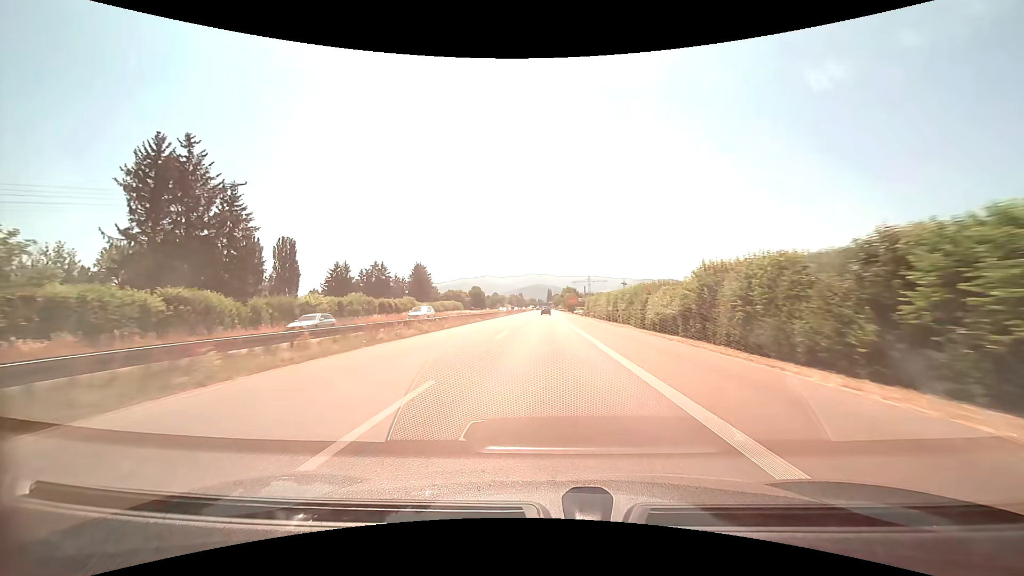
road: trunk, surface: asphalt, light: Day
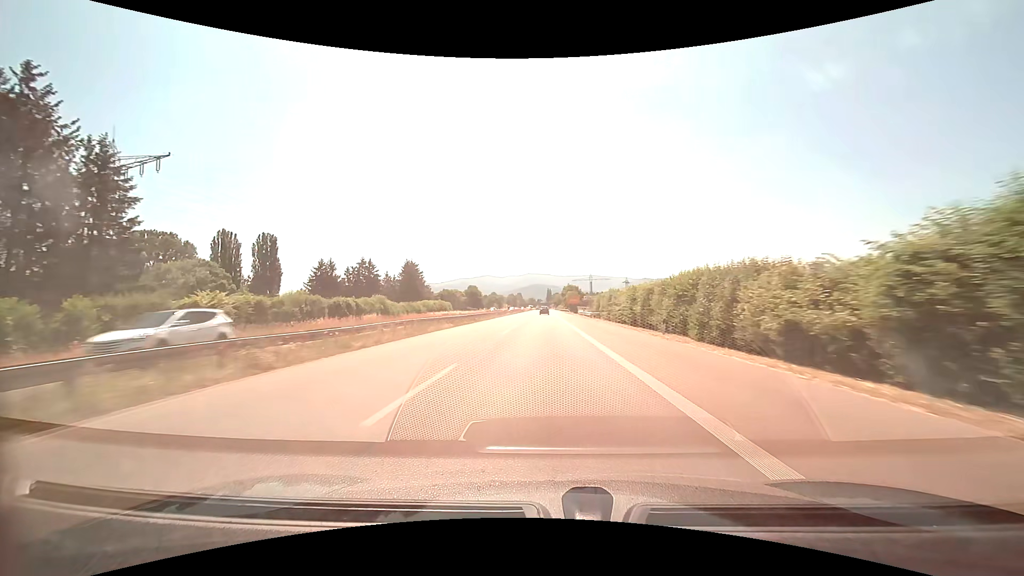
(0.0, +15.3) m; 0°
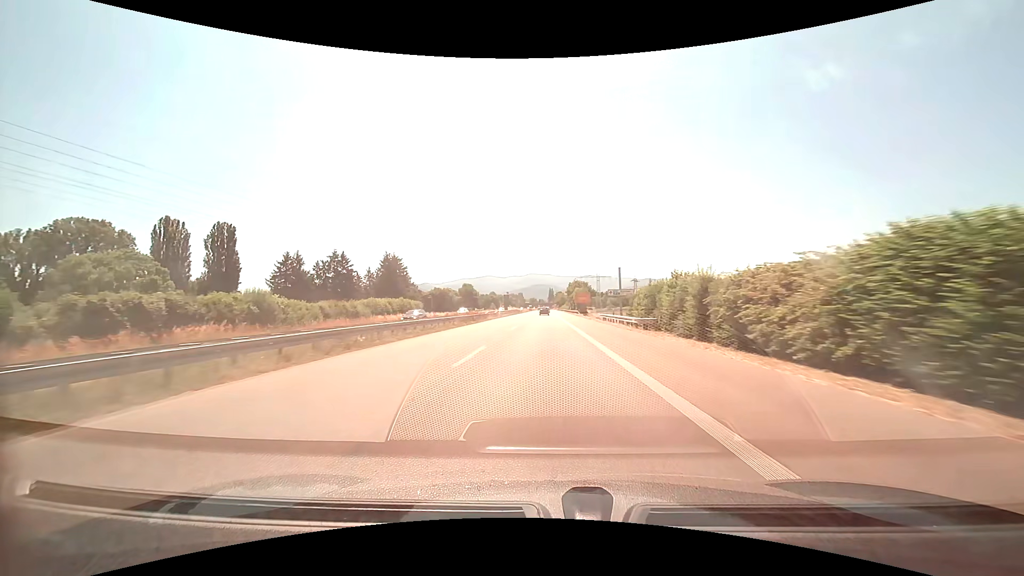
(-0.1, +30.6) m; 0°
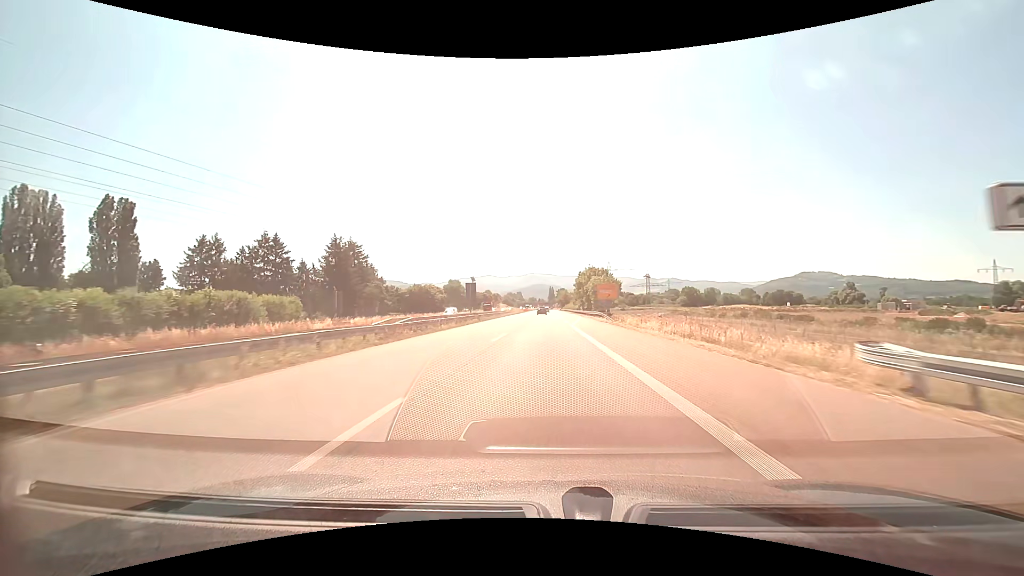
(0.0, +46.0) m; 0°
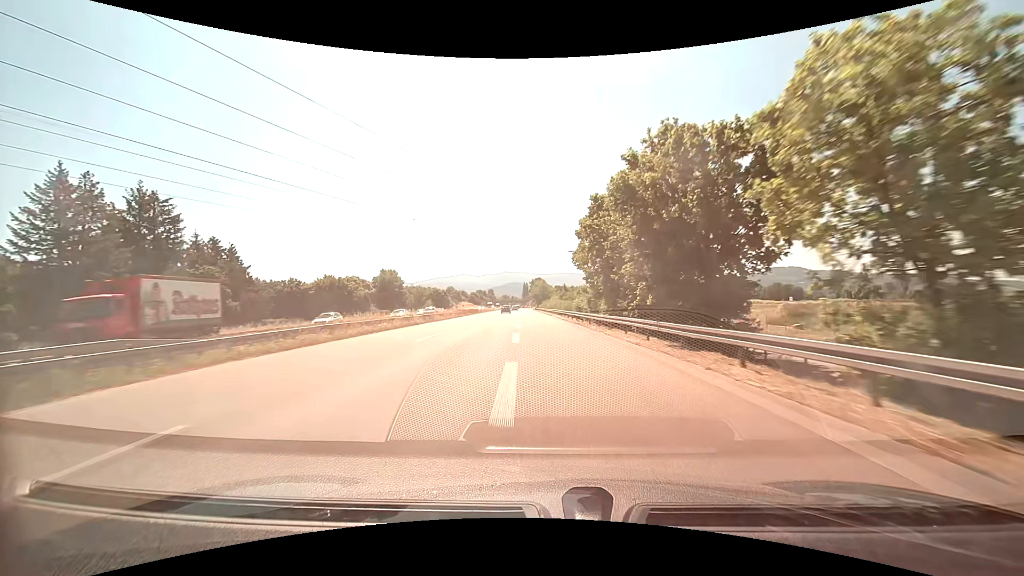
(+2.2, +73.1) m; +3°
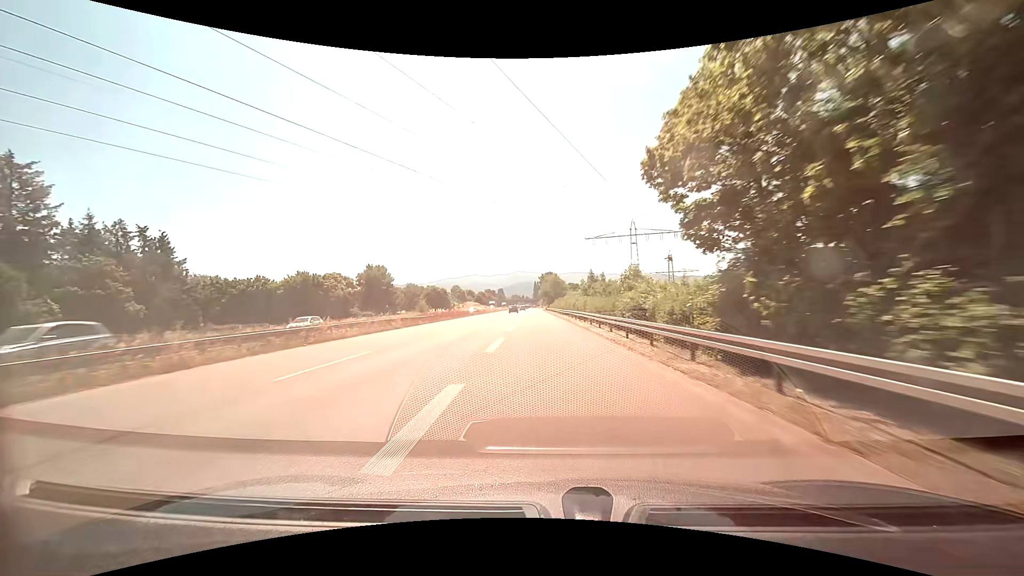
(-0.3, +27.1) m; -1°
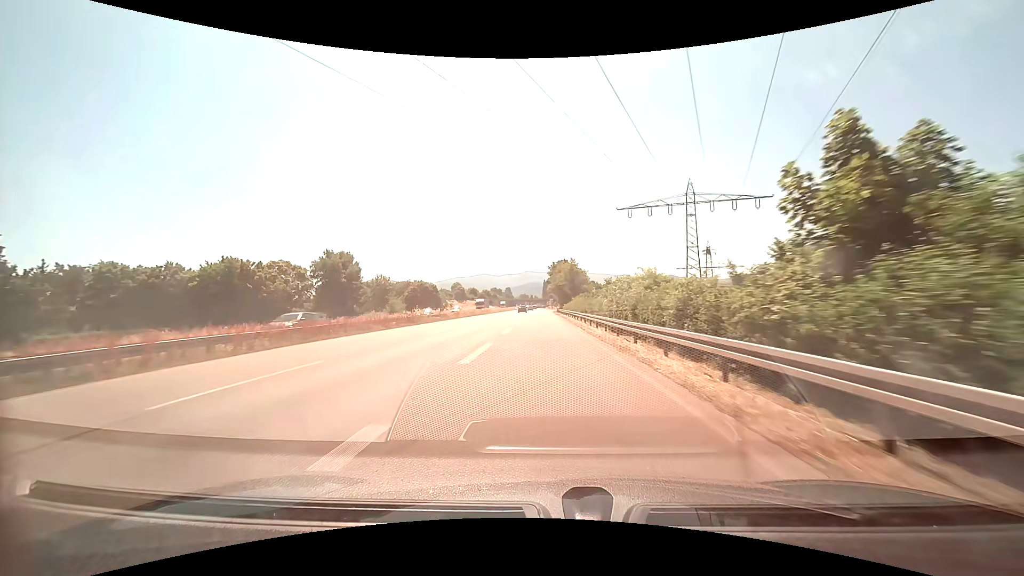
(-0.7, +38.7) m; -1°
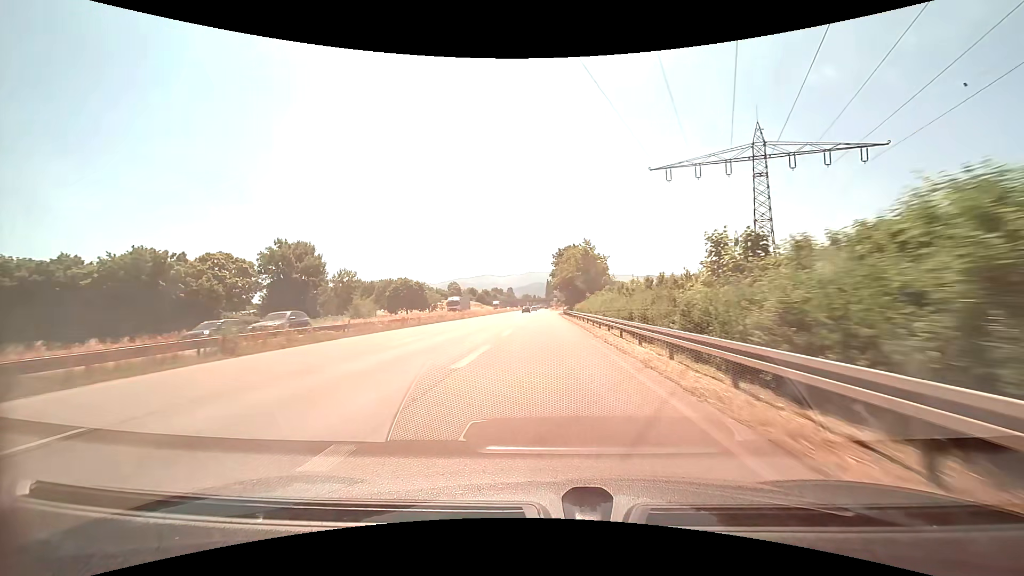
(0.0, +24.6) m; 0°
(0, +10) (0, +20) (0, +30) (0, +40) (0, +50) (0, +60) (0, +70) (0, +80) (0, +90) (0, +100) m
